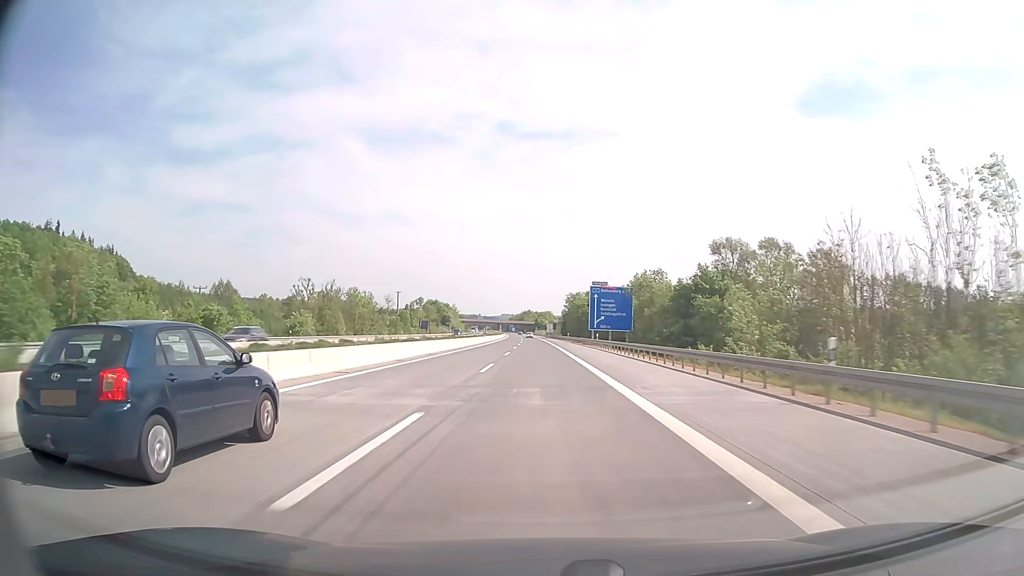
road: motorway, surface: concrete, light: Day
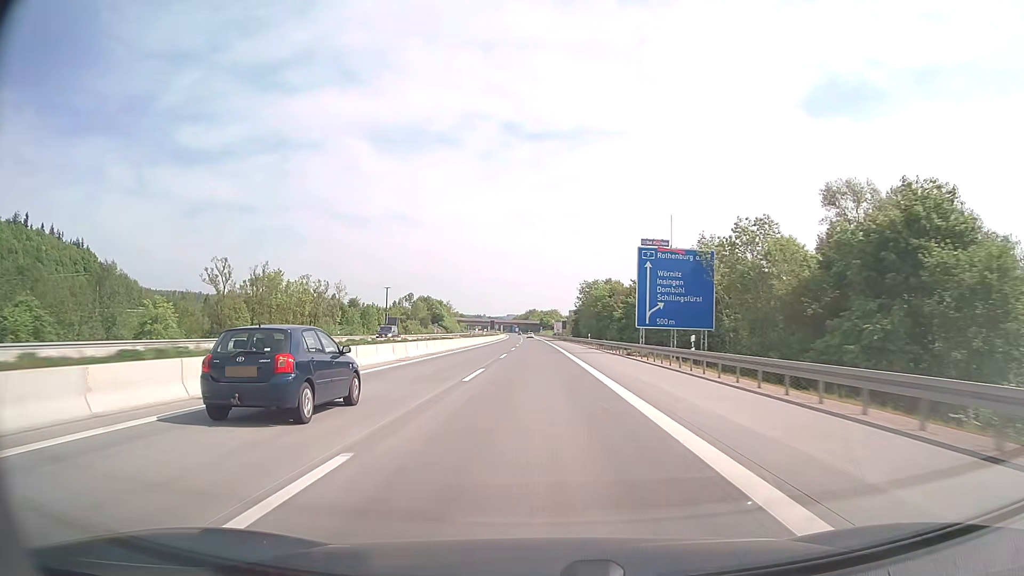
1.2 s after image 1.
(-0.1, +39.7) m; 0°
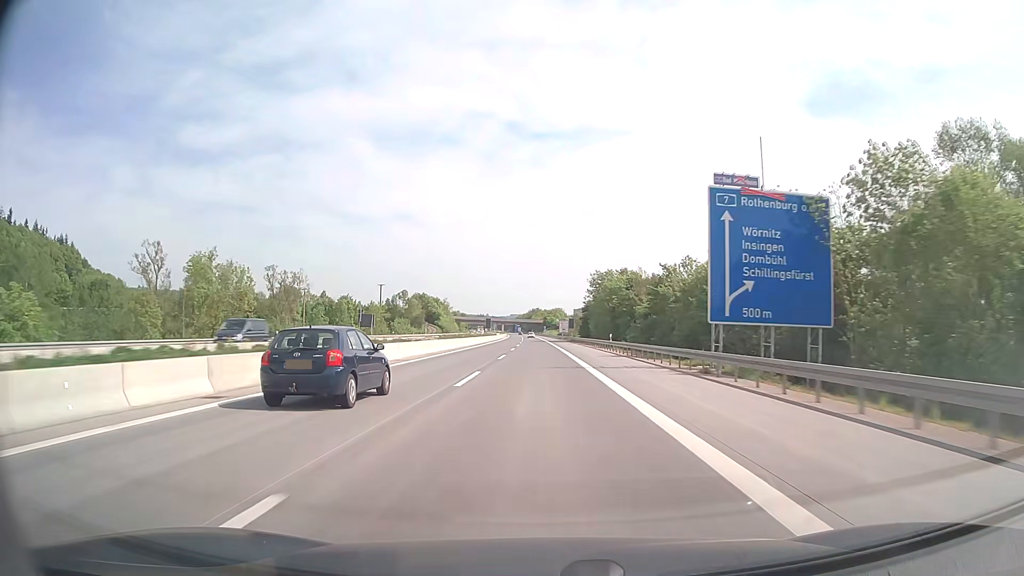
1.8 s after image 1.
(-0.1, +19.9) m; 0°
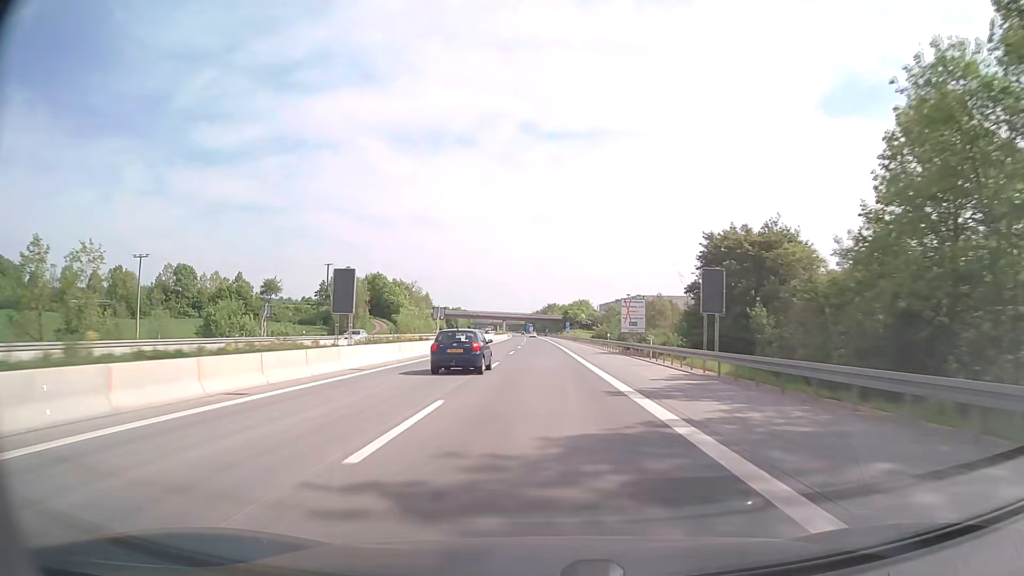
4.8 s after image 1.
(-1.2, +99.2) m; -1°
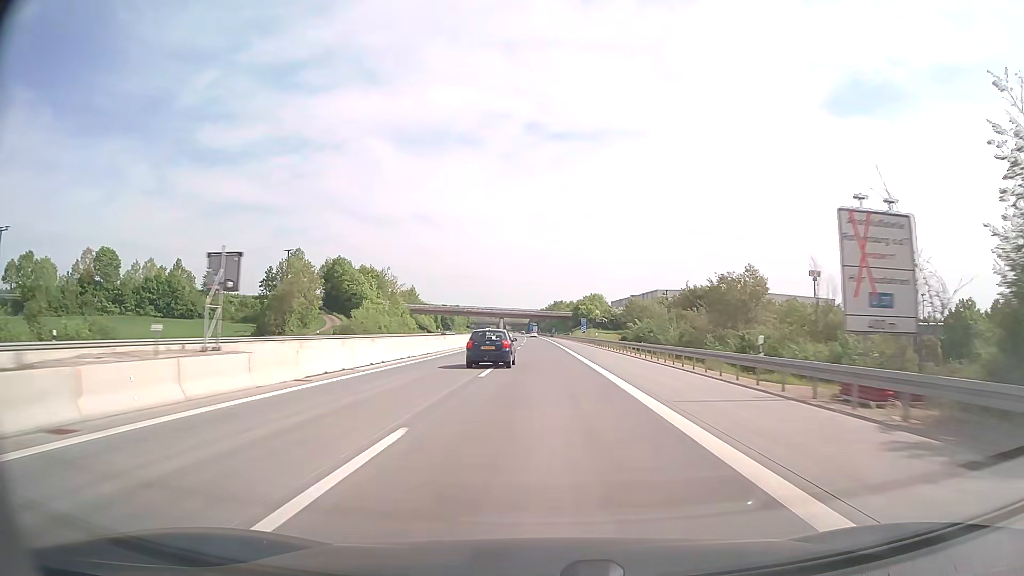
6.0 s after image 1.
(-0.1, +39.7) m; 0°
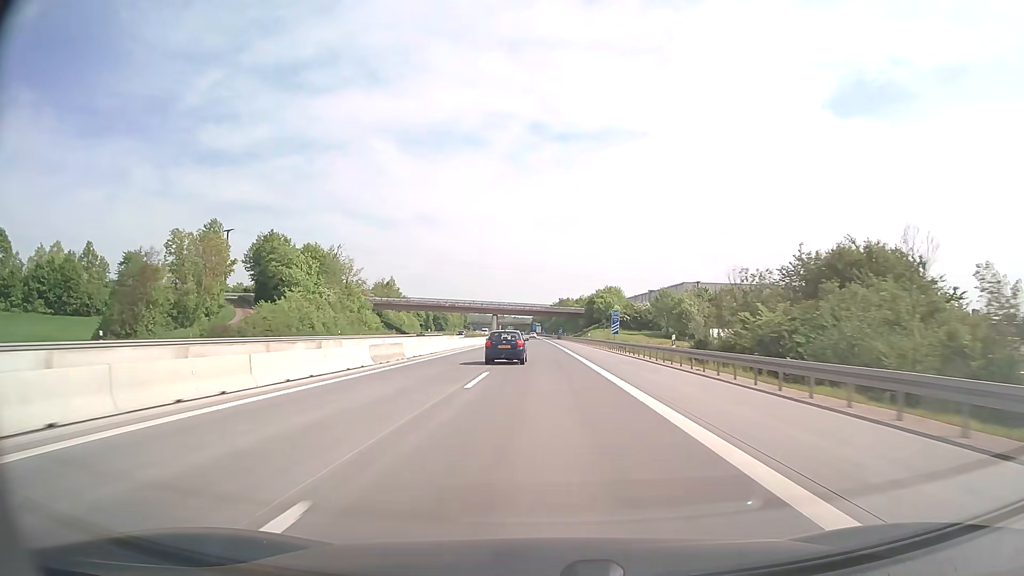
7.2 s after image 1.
(-0.1, +39.6) m; 0°
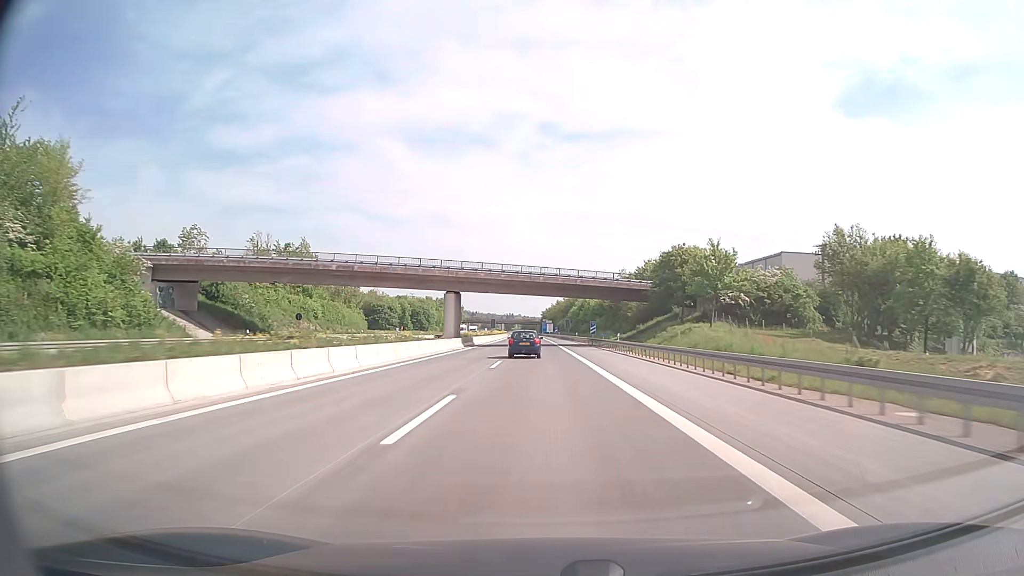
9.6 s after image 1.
(-0.6, +79.3) m; -1°
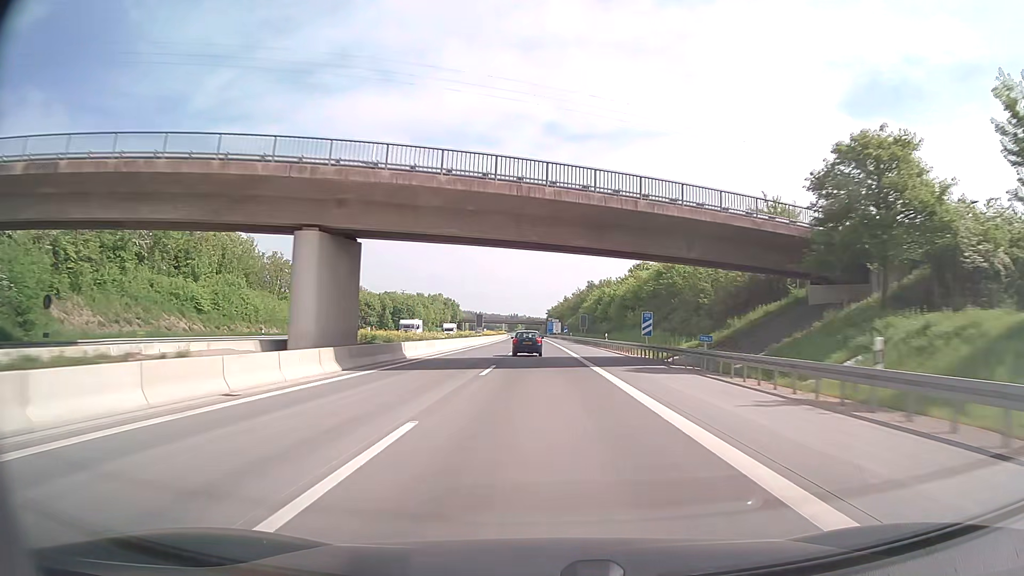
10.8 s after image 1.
(-0.2, +39.6) m; 0°
(0, +10) (0, +20) (0, +30) (0, +40) (0, +50) (0, +60) (0, +70) (0, +80) (-1, +90) (-1, +100) m
